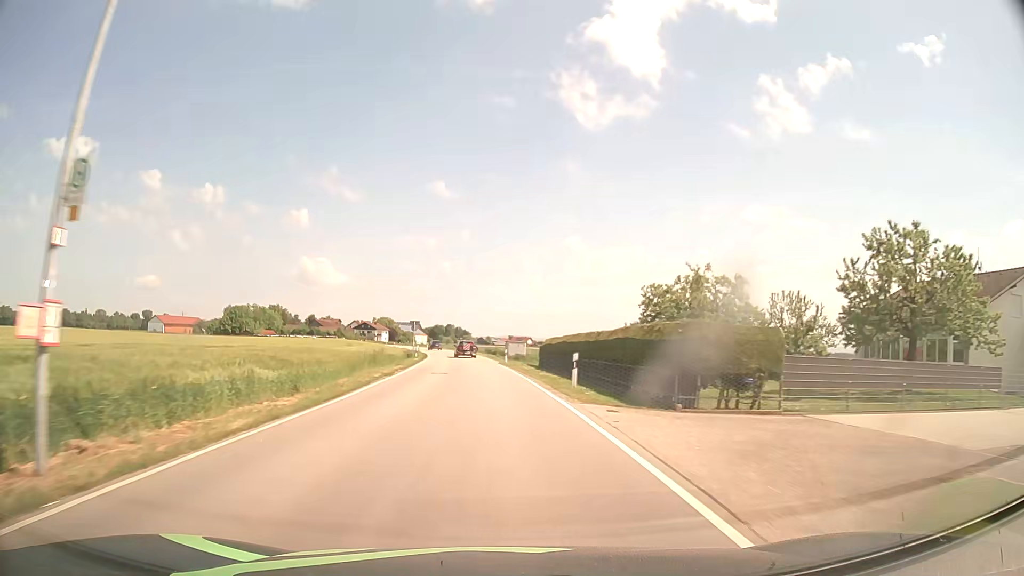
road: secondary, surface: asphalt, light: Day
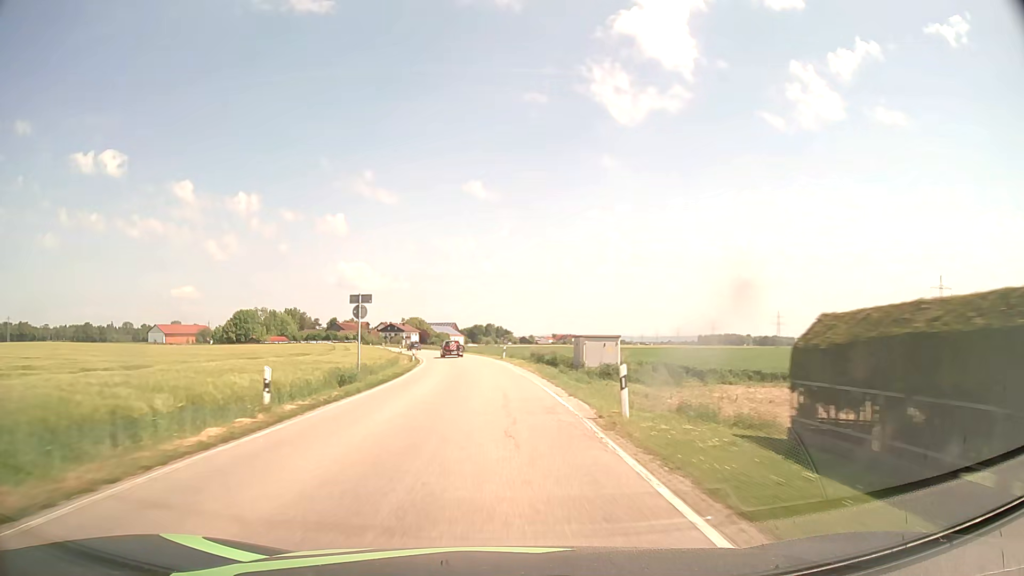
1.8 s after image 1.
(-1.4, +37.6) m; -4°
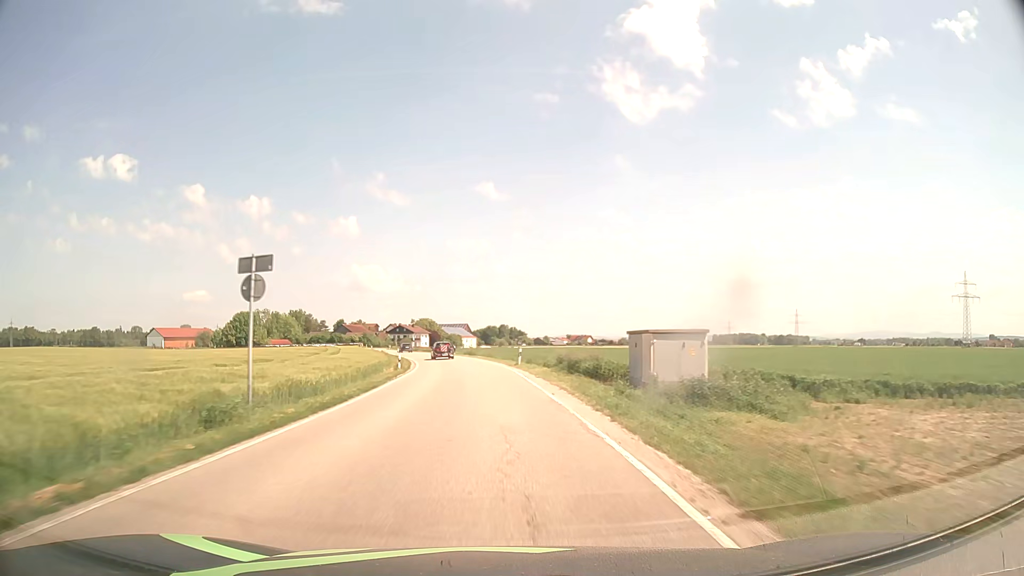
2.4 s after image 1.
(-0.1, +12.5) m; -1°
(0, +10) (0, +20) (-1, +30) (-2, +40) (-3, +50) (-5, +60) (-6, +70) (-8, +79) (-11, +89) (-13, +99) m
